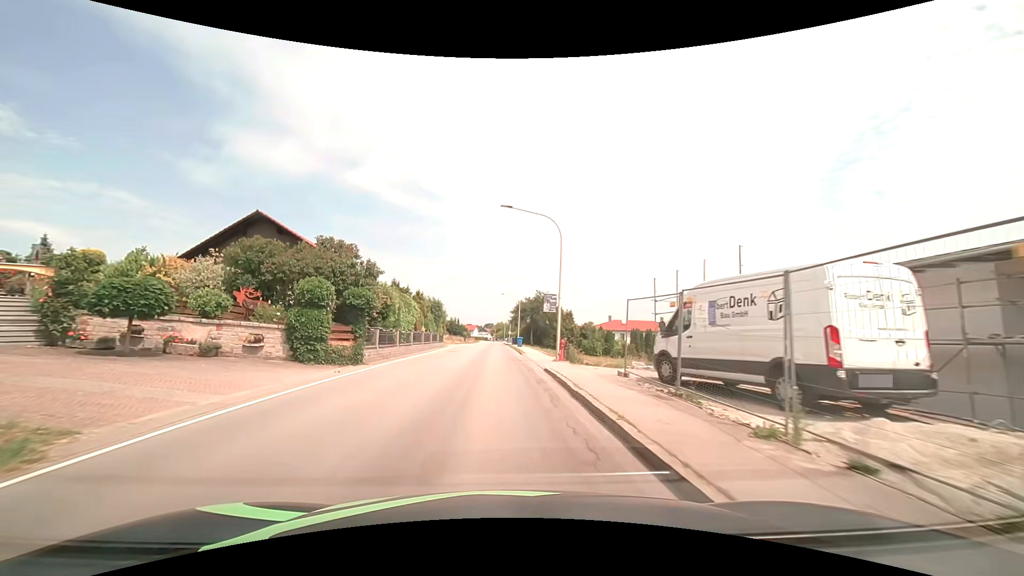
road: secondary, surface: asphalt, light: Day
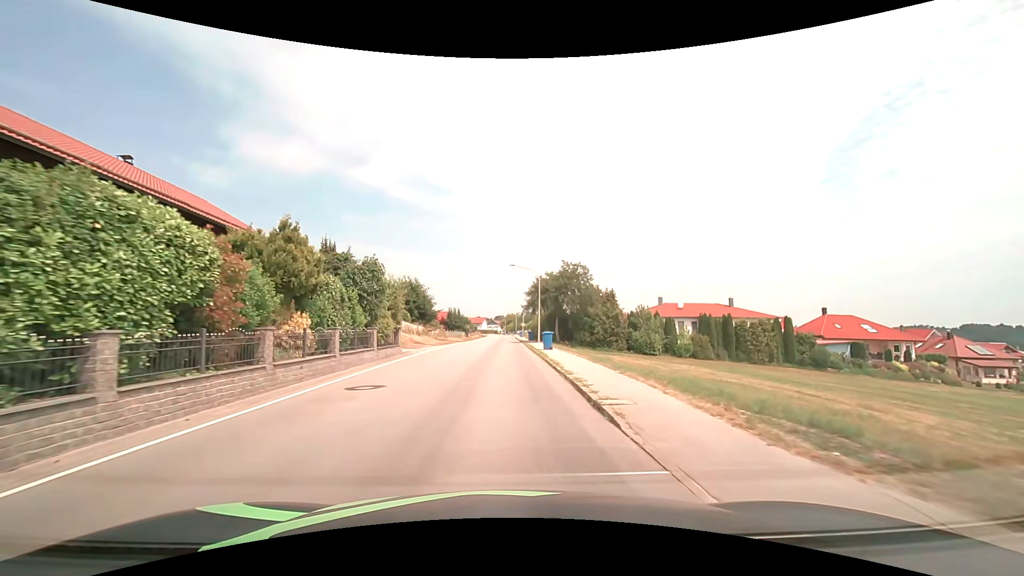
(-0.3, +25.9) m; -1°
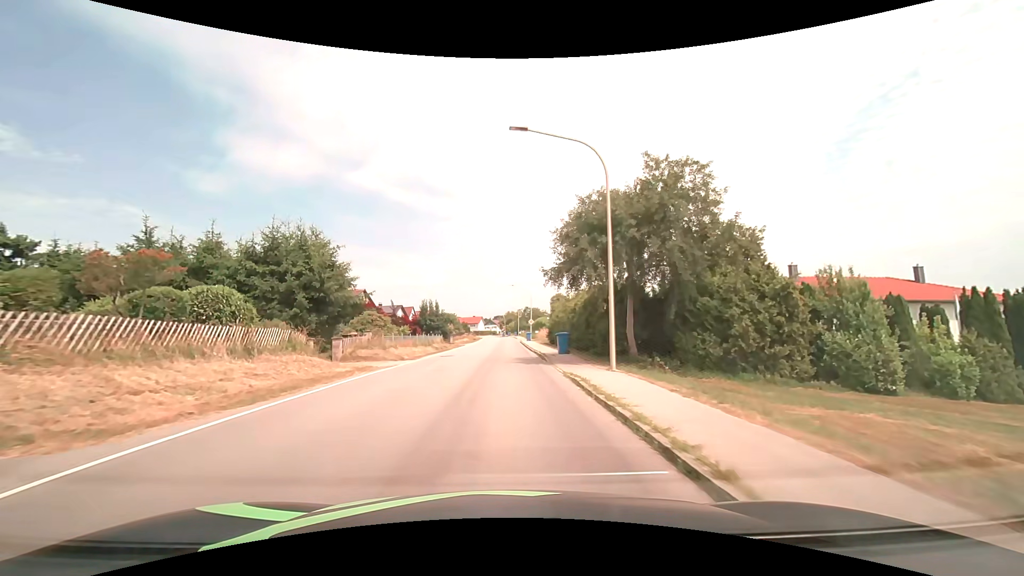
(-0.2, +33.3) m; 0°
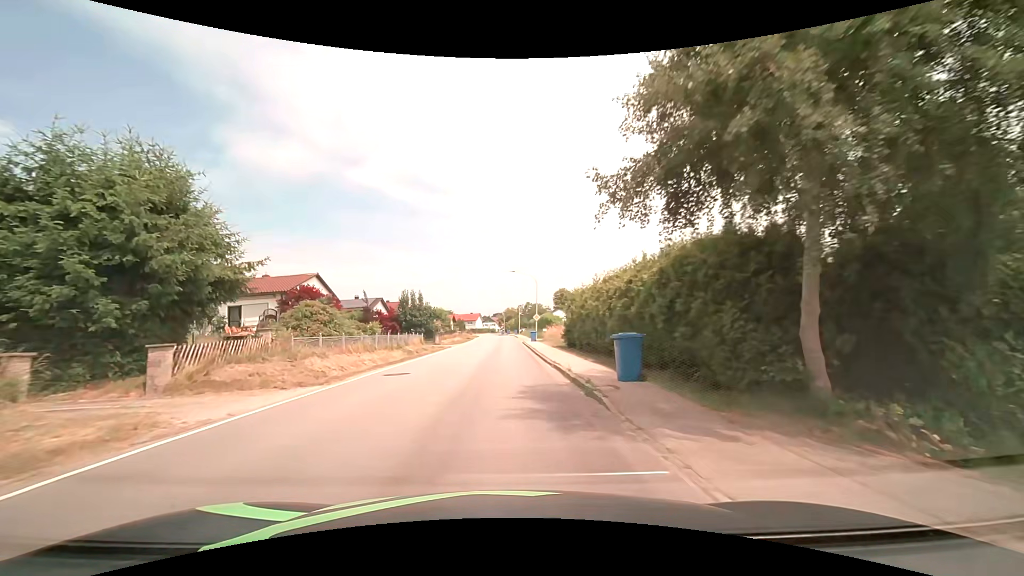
(+0.1, +13.8) m; 0°
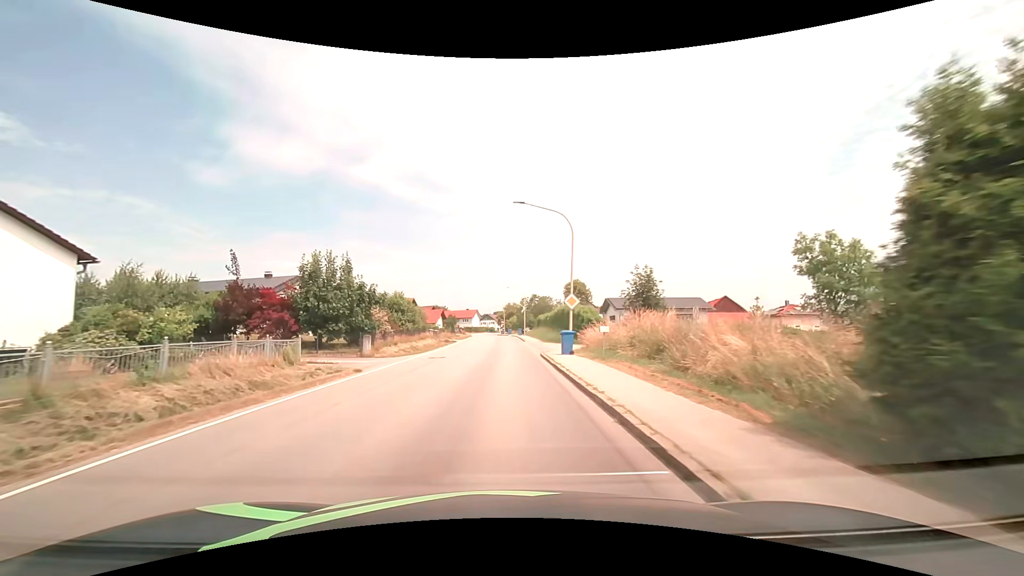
(0.0, +28.5) m; 0°
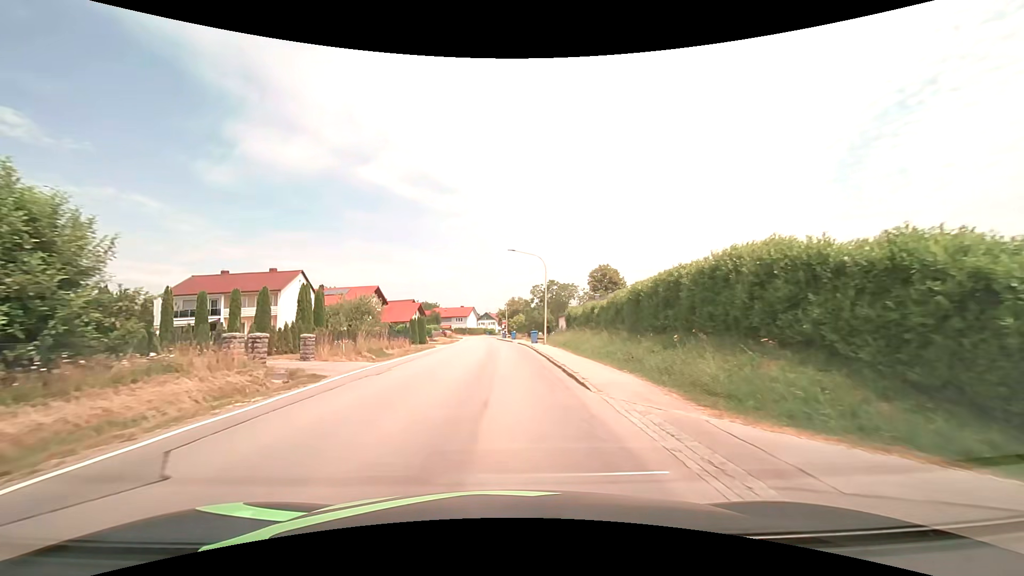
(0.0, +37.2) m; 0°
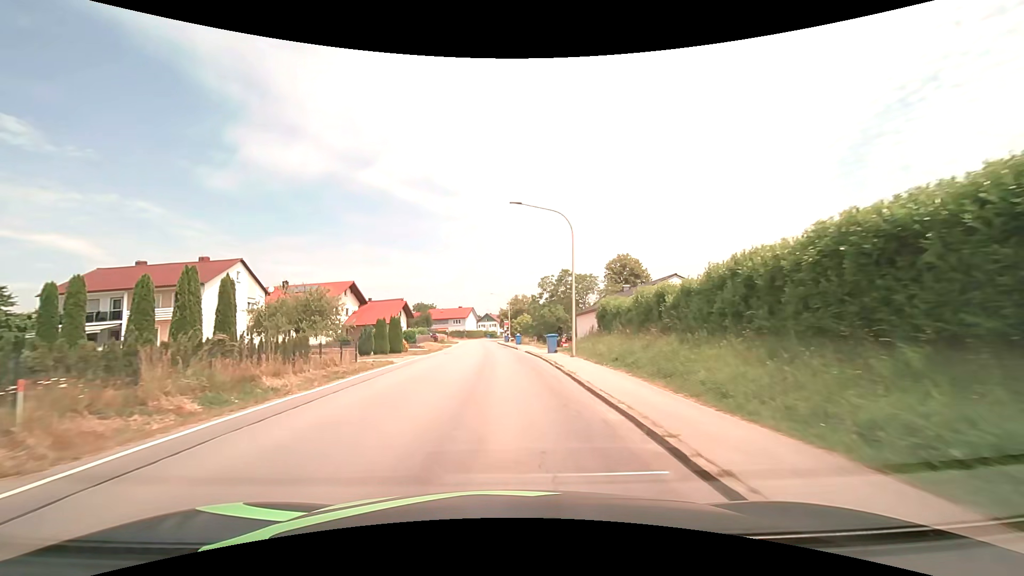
(0.0, +15.2) m; 0°
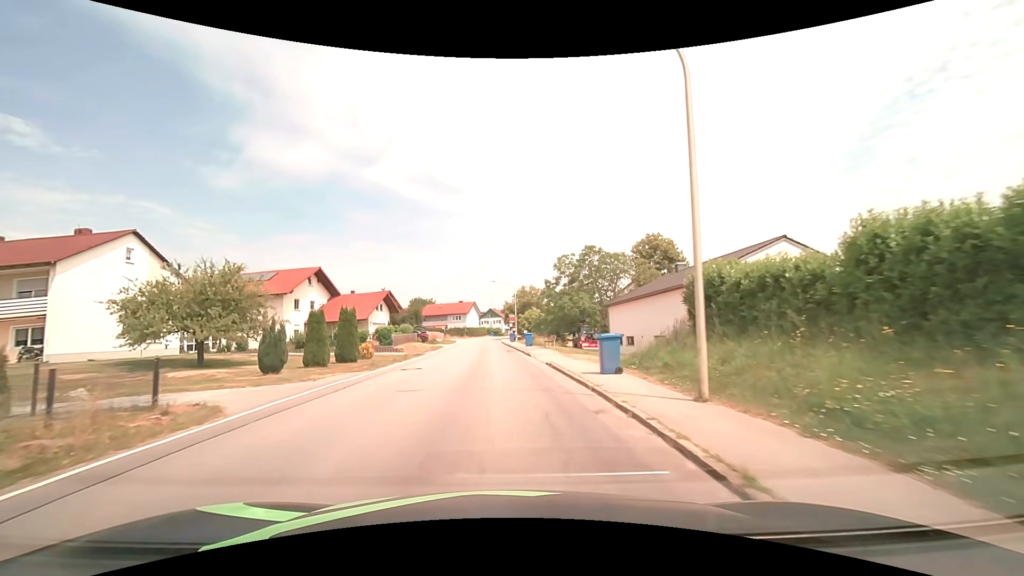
(-0.1, +14.8) m; -1°
(0, +10) (0, +20) (-1, +30) (-1, +40) (-2, +50) (-2, +60) (-3, +70) (-3, +80) (-3, +90) (-3, +100) m
